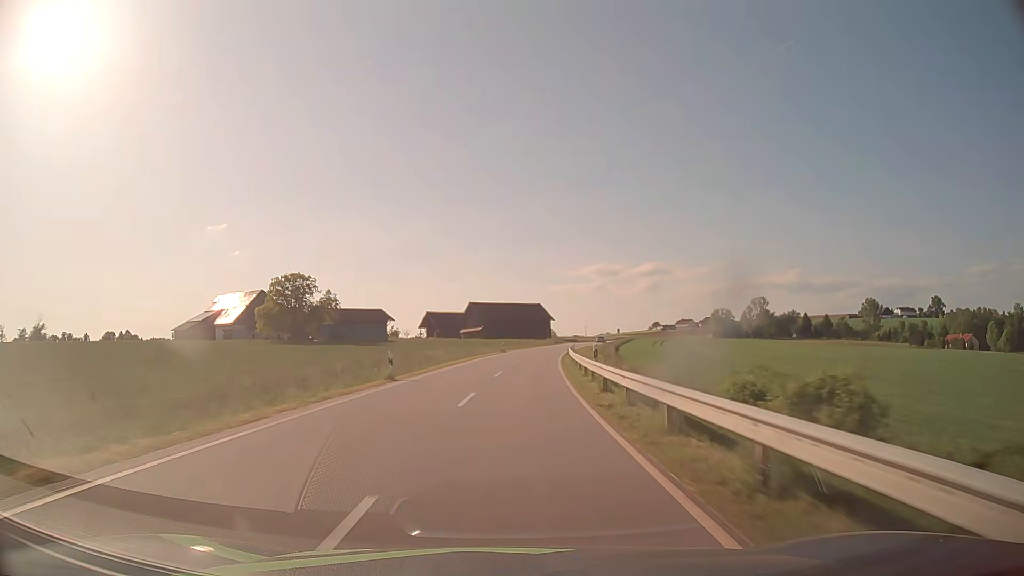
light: Day
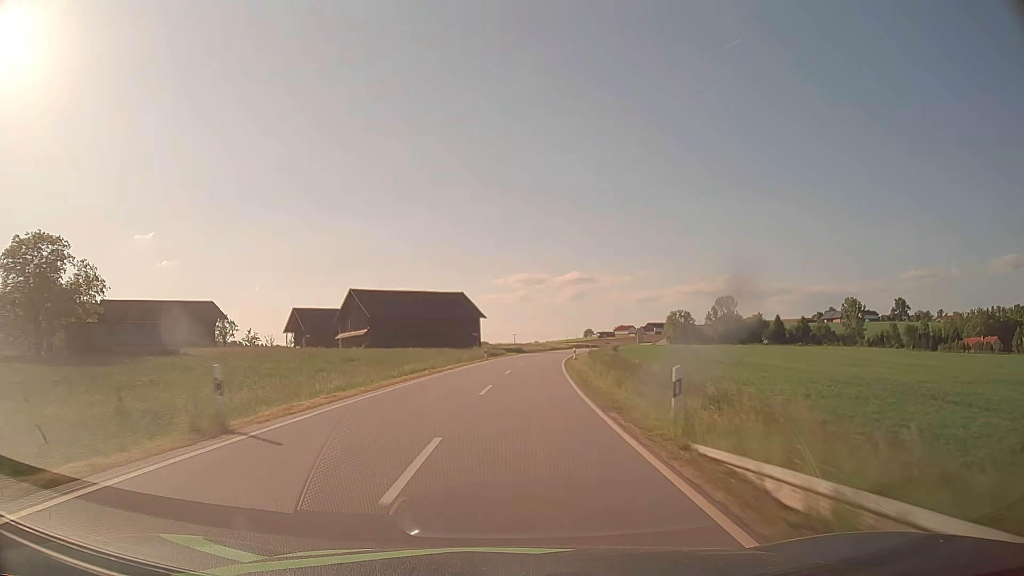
(+3.1, +56.9) m; +6°
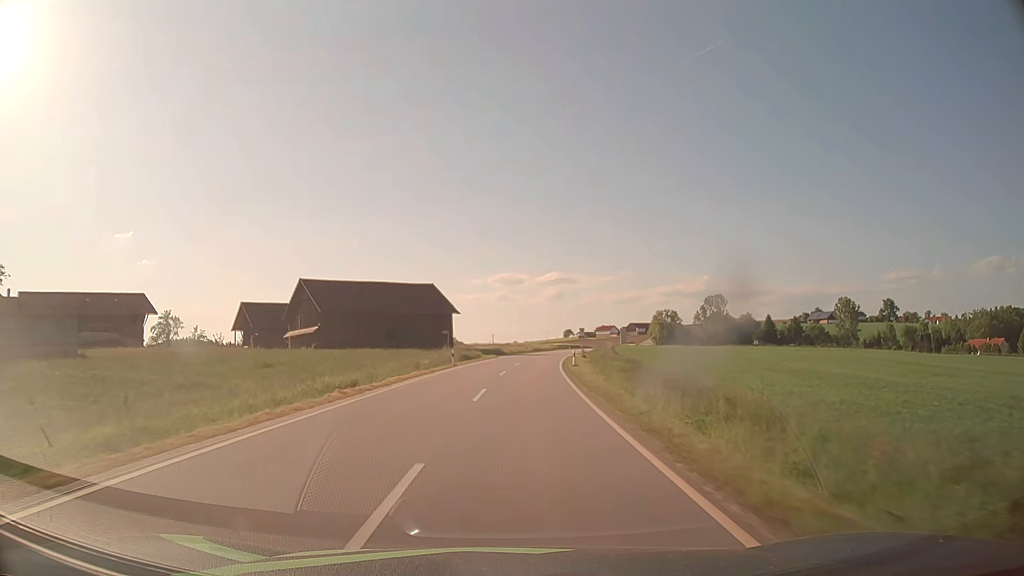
(+0.2, +14.2) m; +2°
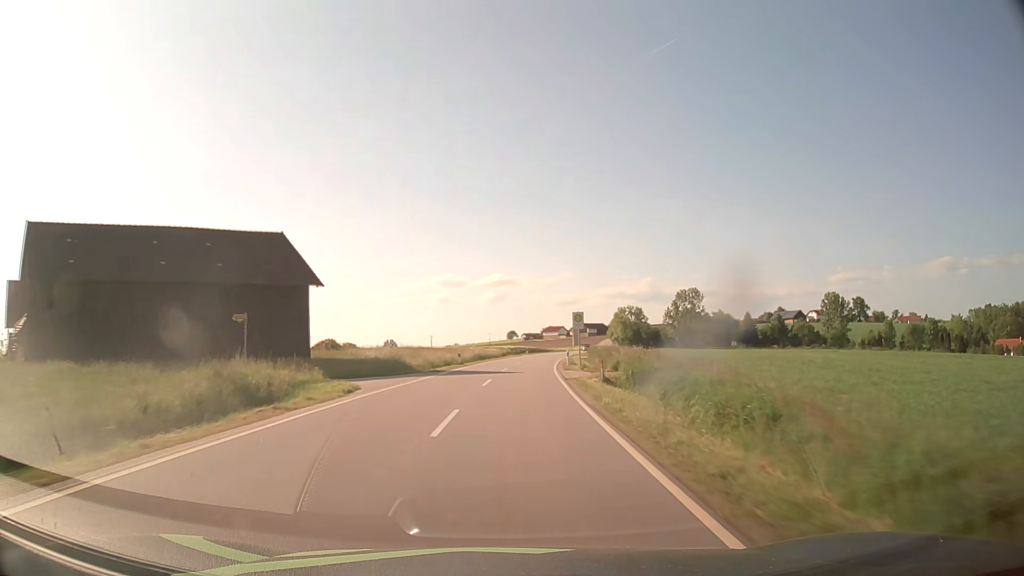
(+1.9, +42.4) m; +5°
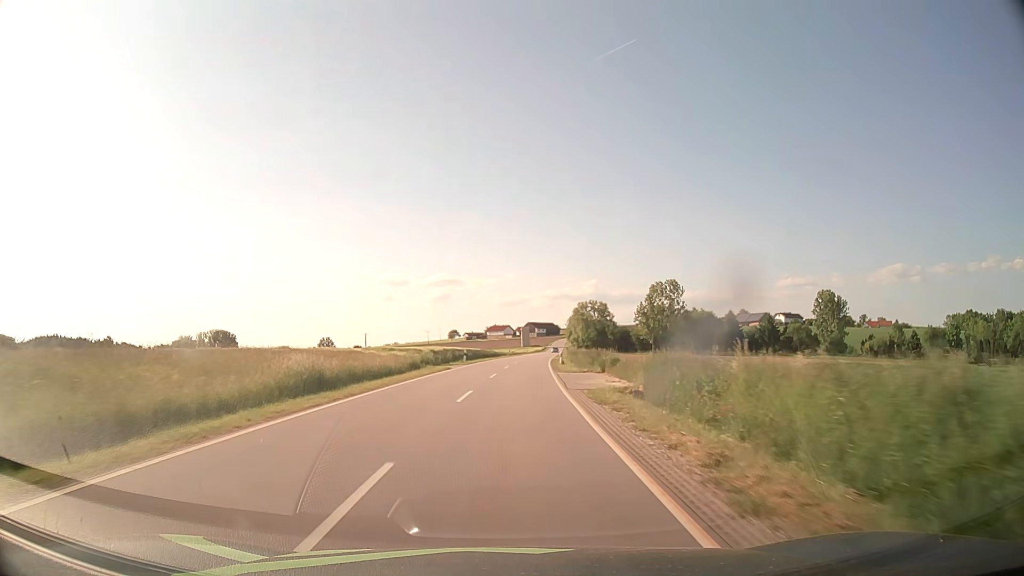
(+1.6, +42.5) m; +5°
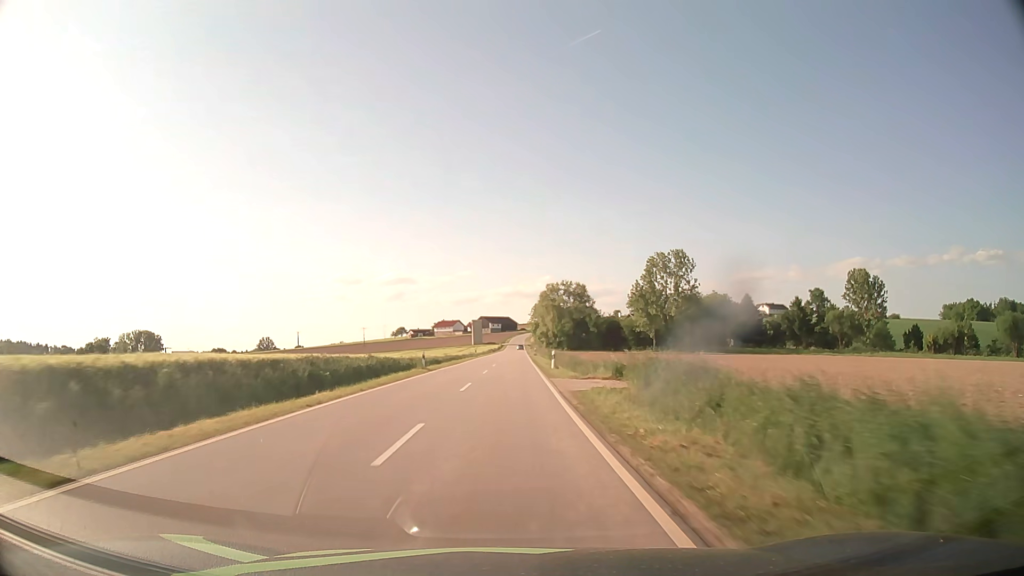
(+2.5, +56.9) m; +4°
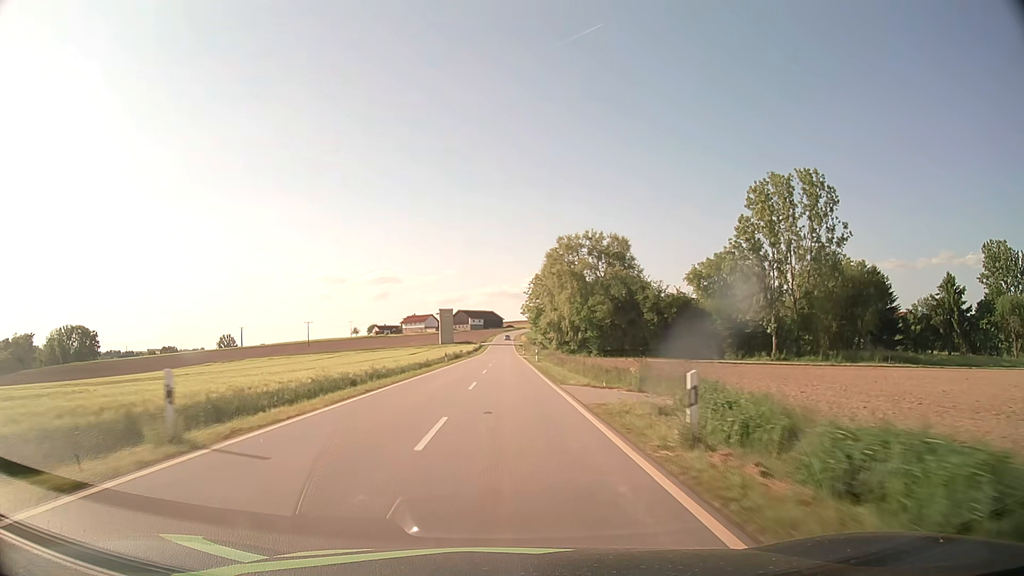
(+0.9, +71.8) m; +1°
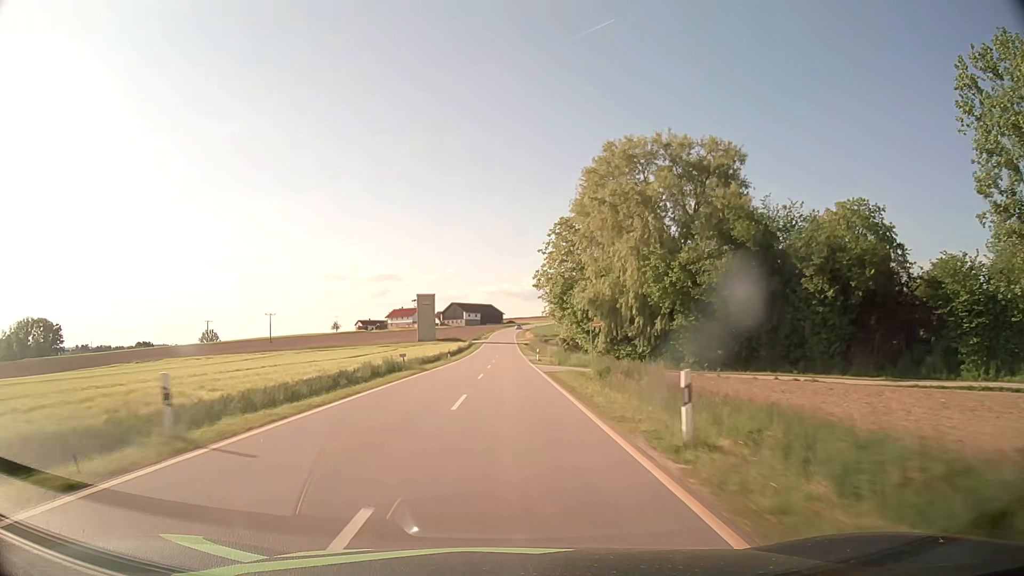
(0.0, +43.6) m; 0°
(0, +10) (0, +20) (0, +30) (0, +40) (0, +50) (0, +60) (0, +70) (0, +80) (0, +90) (0, +100) m
